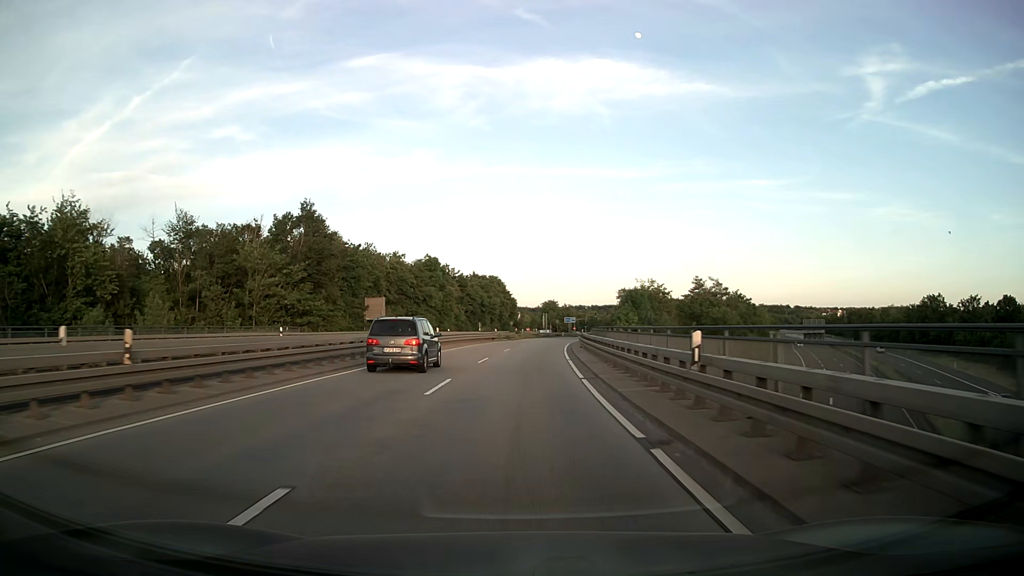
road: primary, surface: asphalt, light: Day
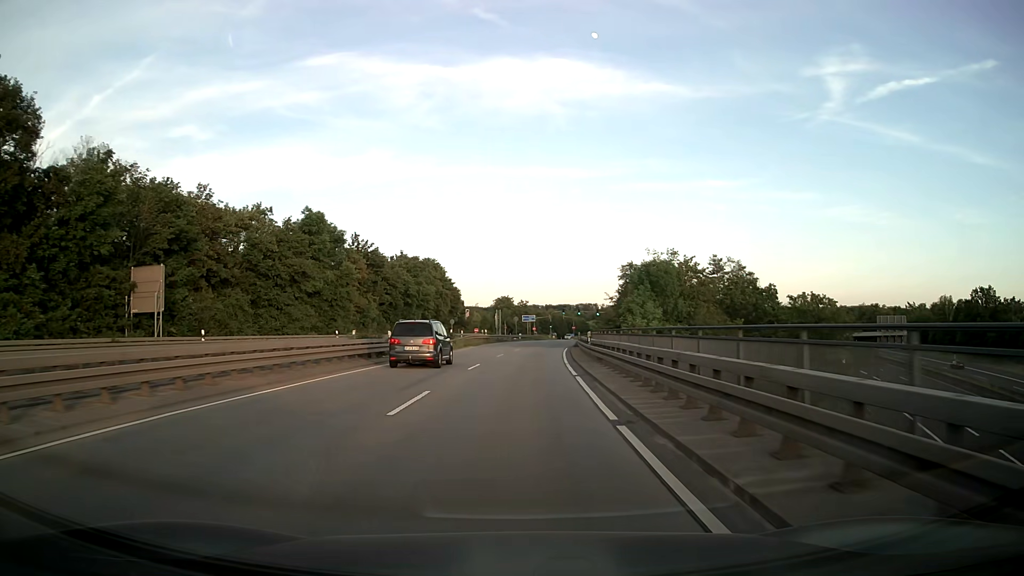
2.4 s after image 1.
(+1.3, +38.9) m; +4°
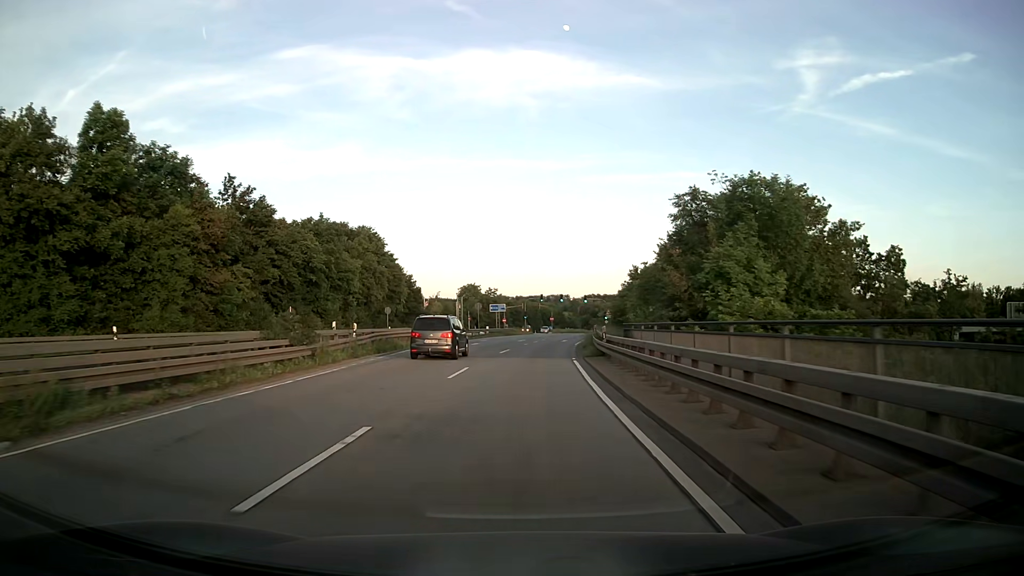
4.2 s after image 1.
(+0.7, +29.4) m; +2°
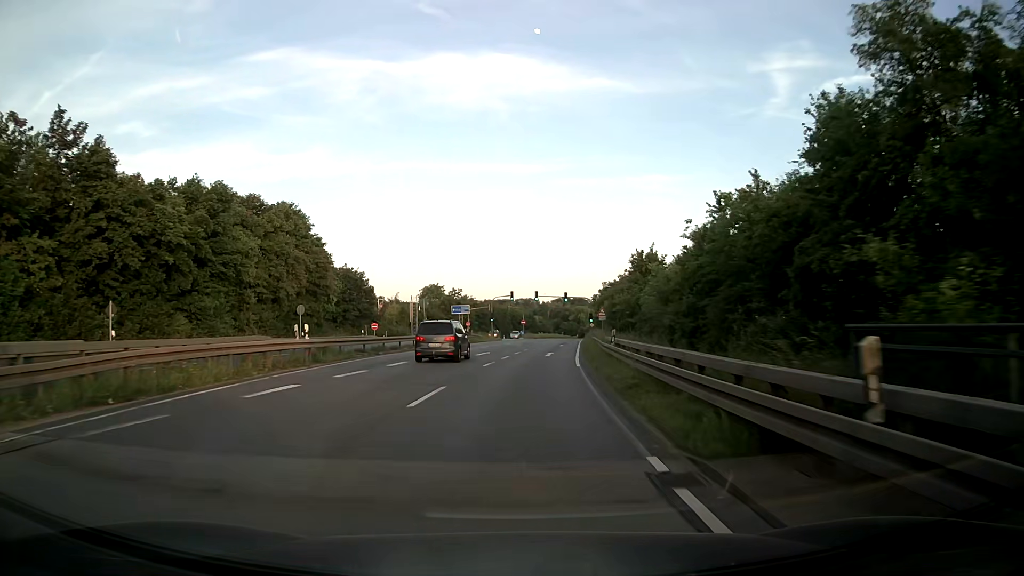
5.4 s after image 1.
(+0.5, +19.8) m; +3°
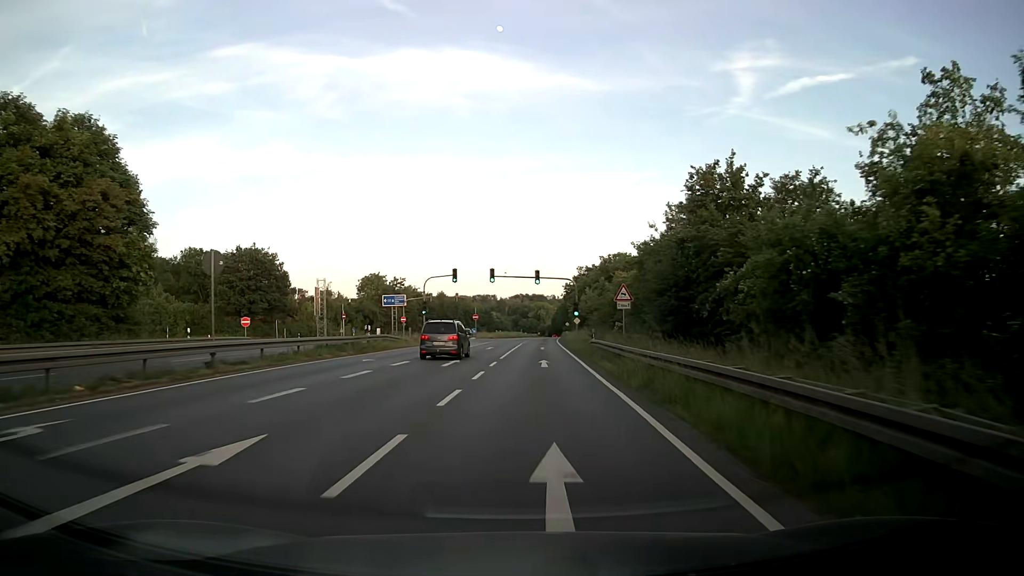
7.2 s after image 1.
(+0.9, +30.0) m; +3°
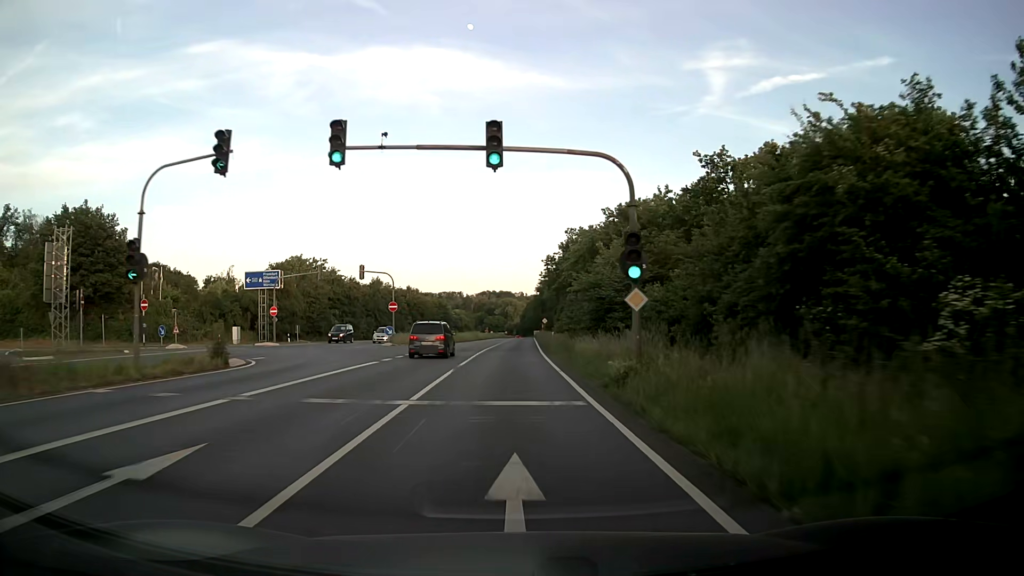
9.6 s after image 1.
(+1.4, +40.6) m; +3°
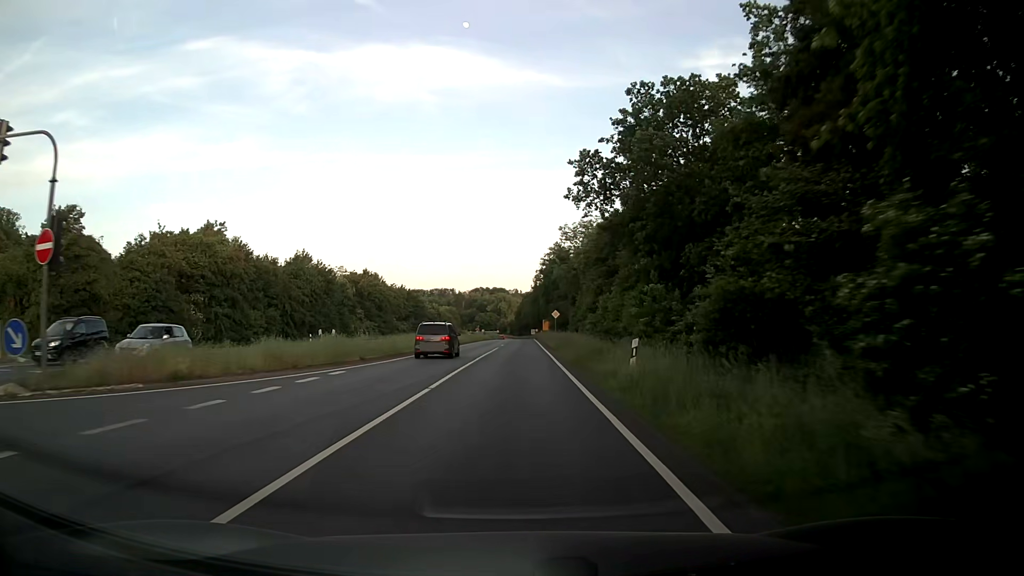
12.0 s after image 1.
(+0.2, +41.3) m; +1°
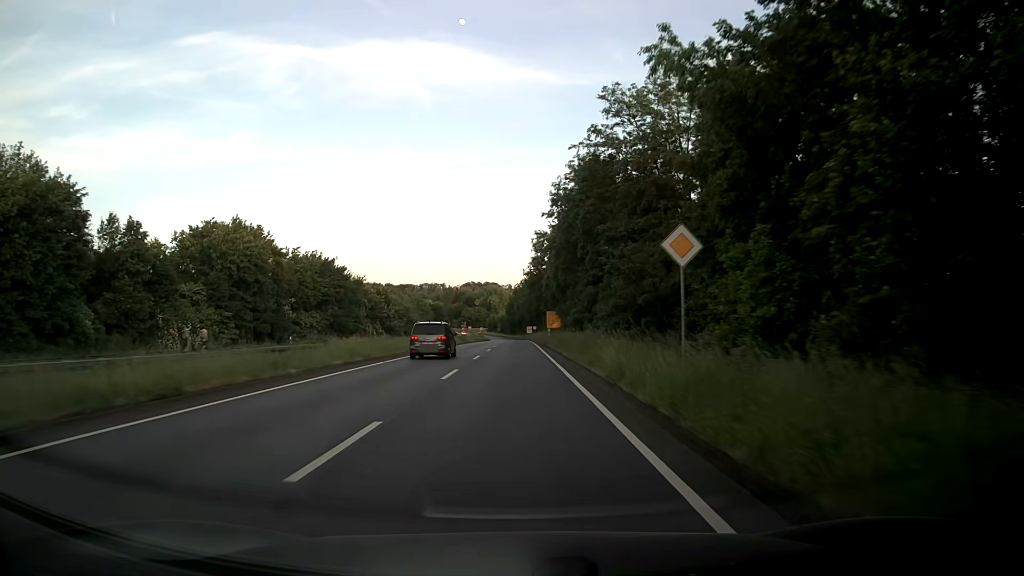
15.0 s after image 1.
(+0.6, +52.9) m; +1°
(0, +10) (0, +20) (0, +30) (0, +40) (0, +50) (0, +60) (0, +70) (0, +80) (0, +90) (0, +100) m
